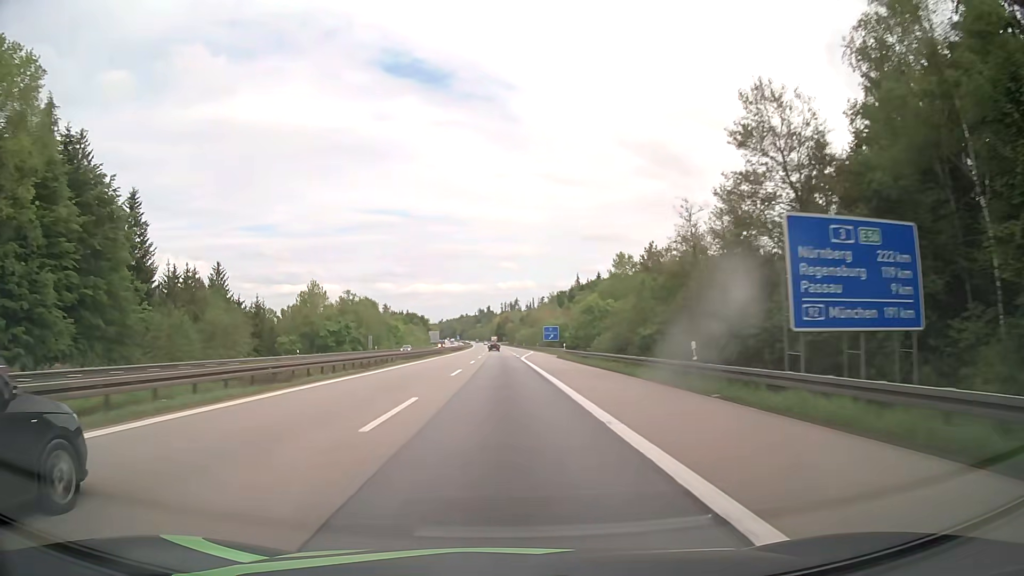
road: motorway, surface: asphalt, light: Day
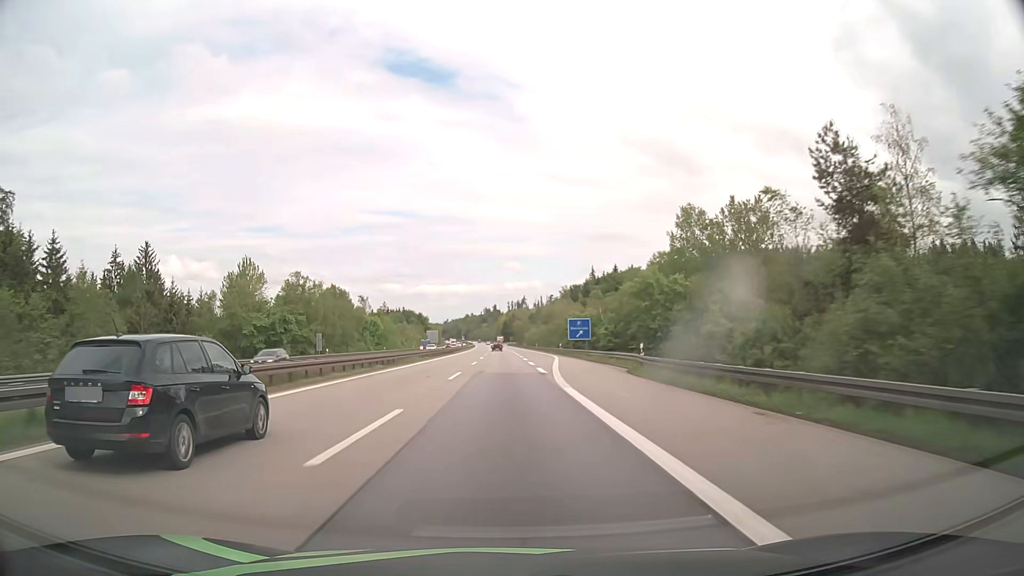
(-0.2, +38.6) m; 0°
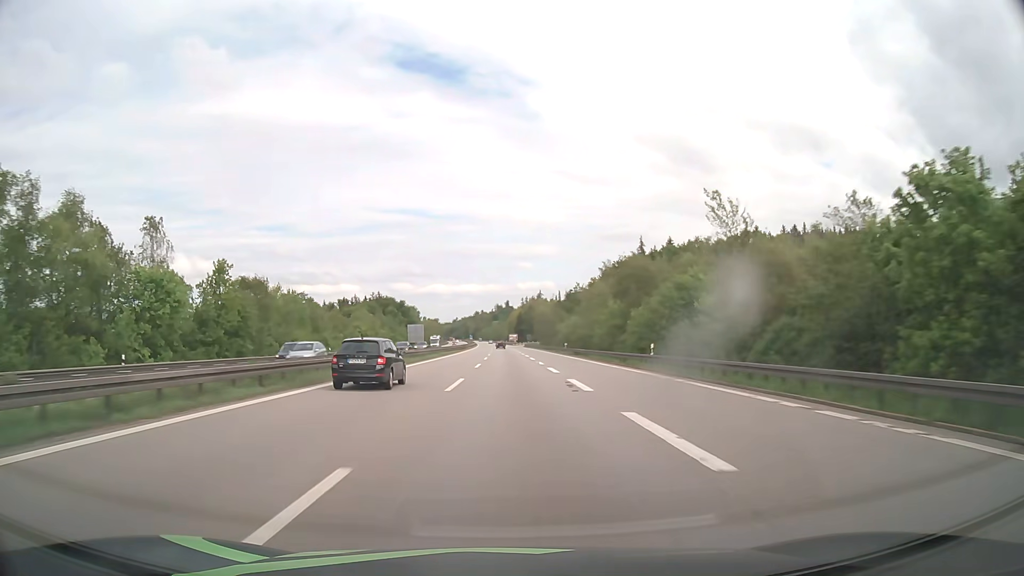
(-1.3, +96.7) m; -1°
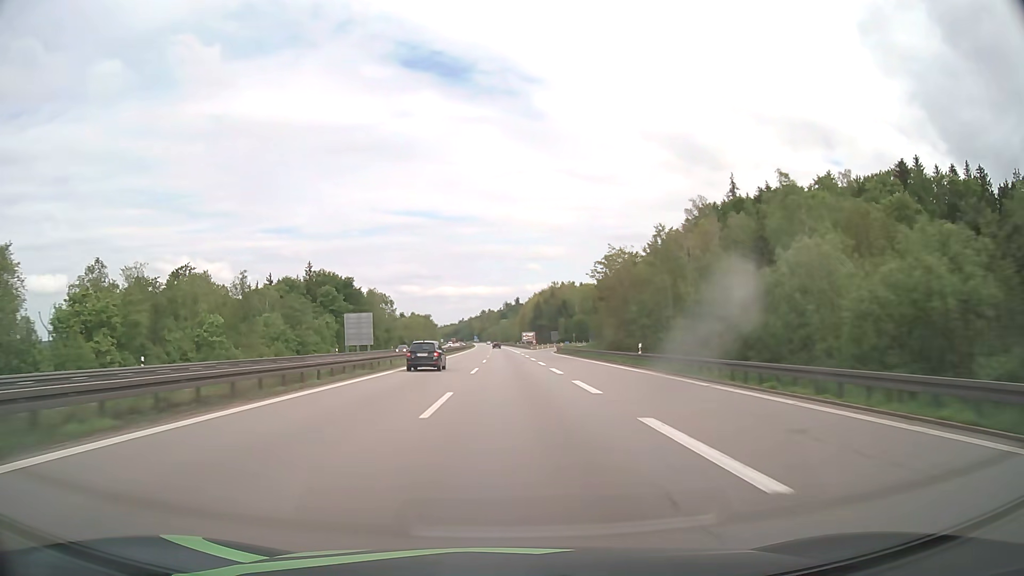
(-0.7, +96.8) m; -1°
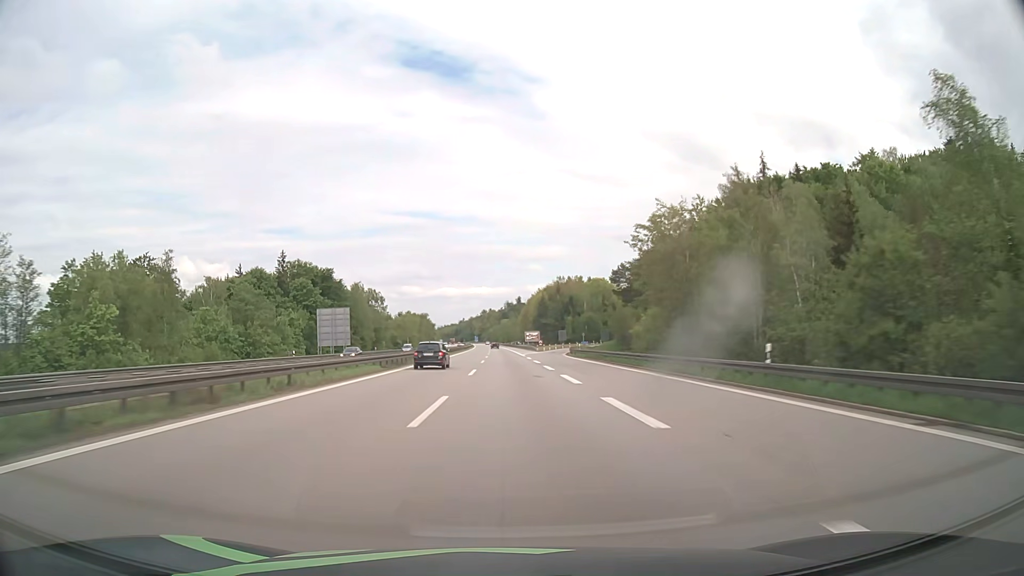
(0.0, +19.3) m; 0°
